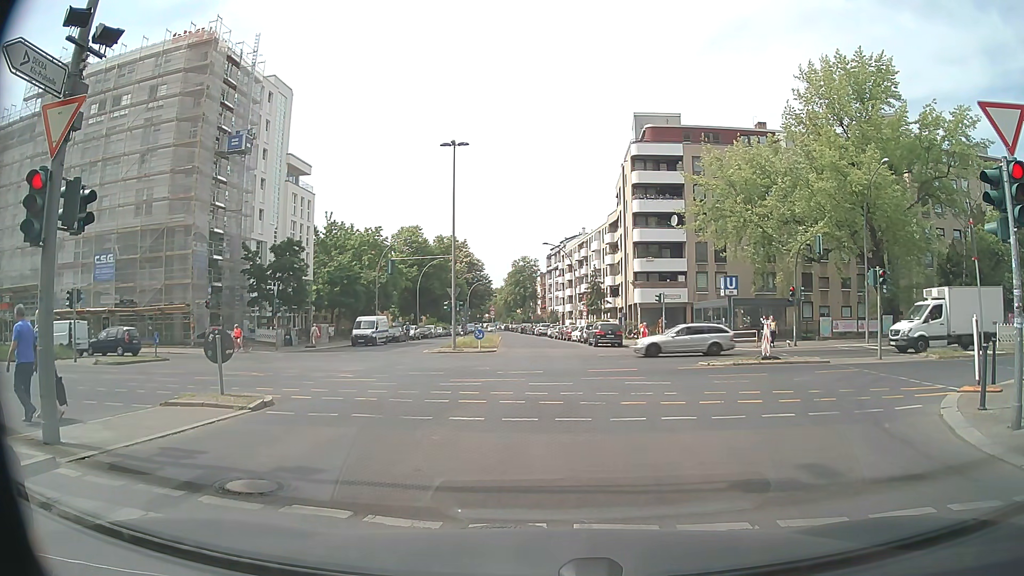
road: tertiary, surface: asphalt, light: Day
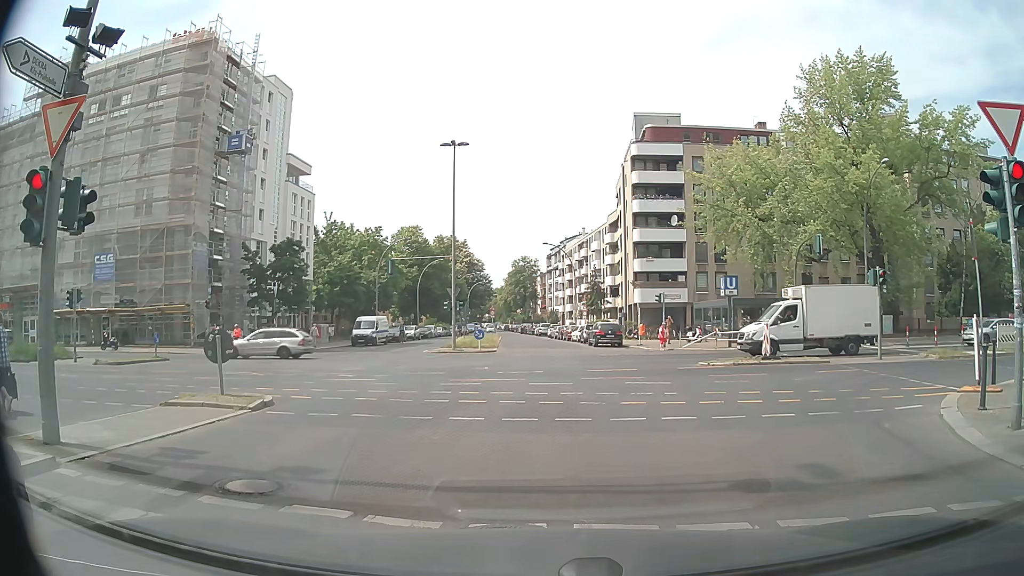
(0.0, 0.0) m; 0°
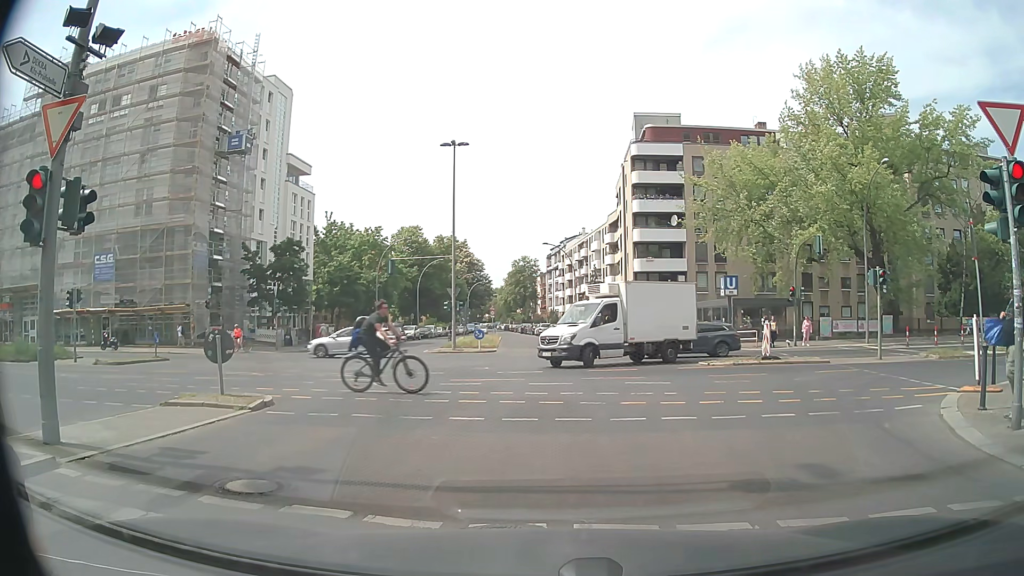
(0.0, 0.0) m; 0°
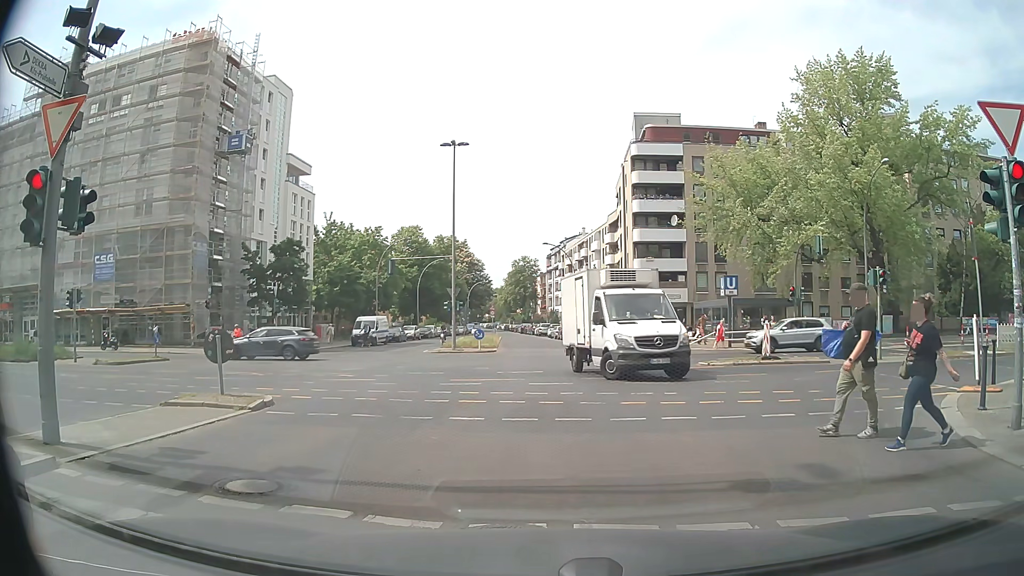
(0.0, 0.0) m; 0°
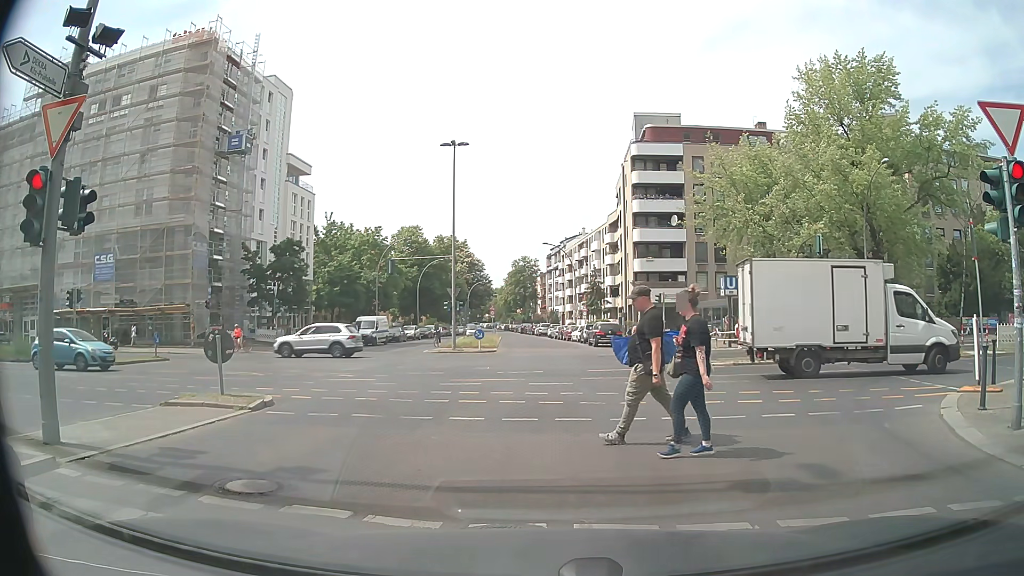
(0.0, 0.0) m; 0°
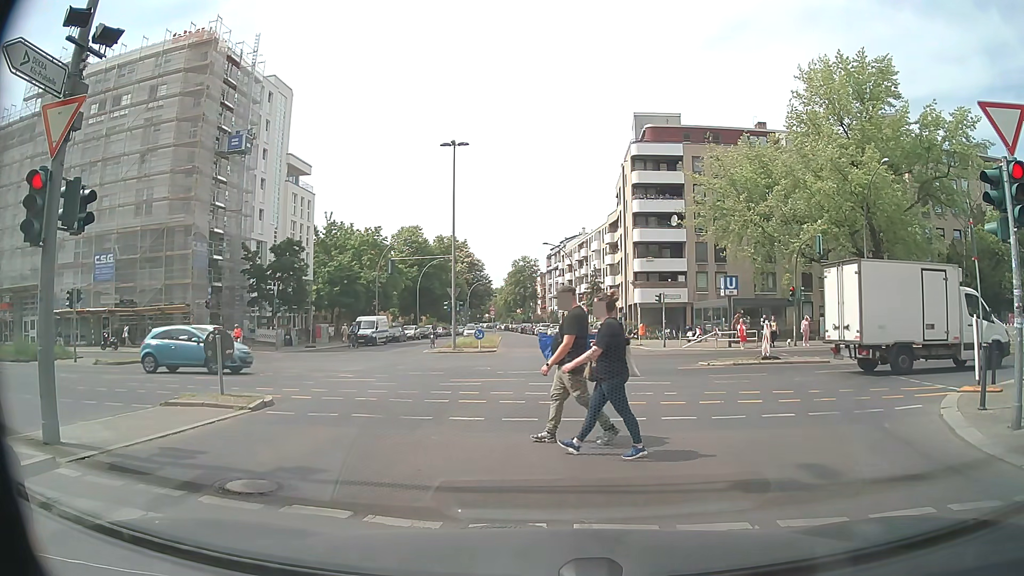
(0.0, 0.0) m; 0°
